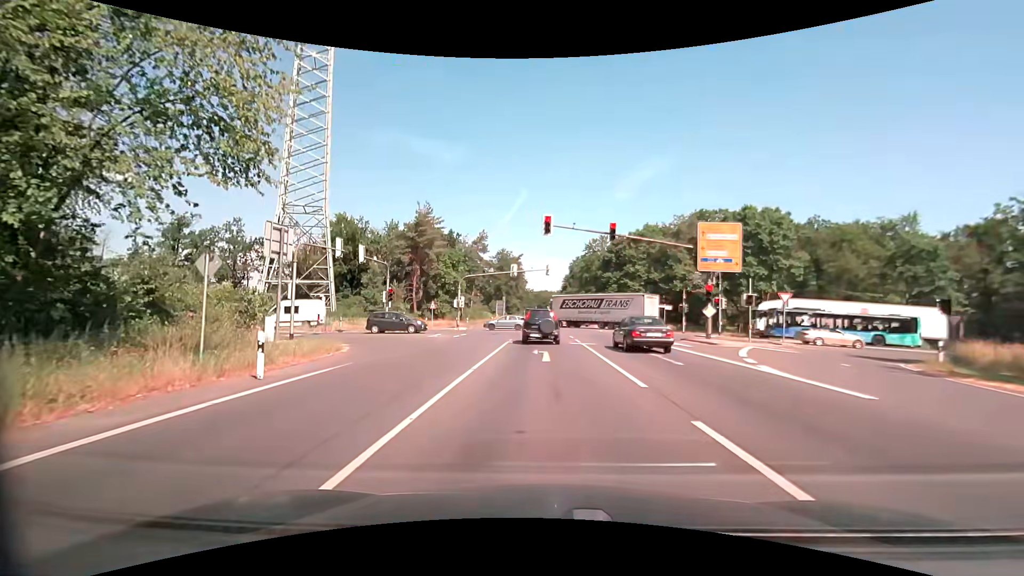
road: primary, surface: asphalt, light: Day
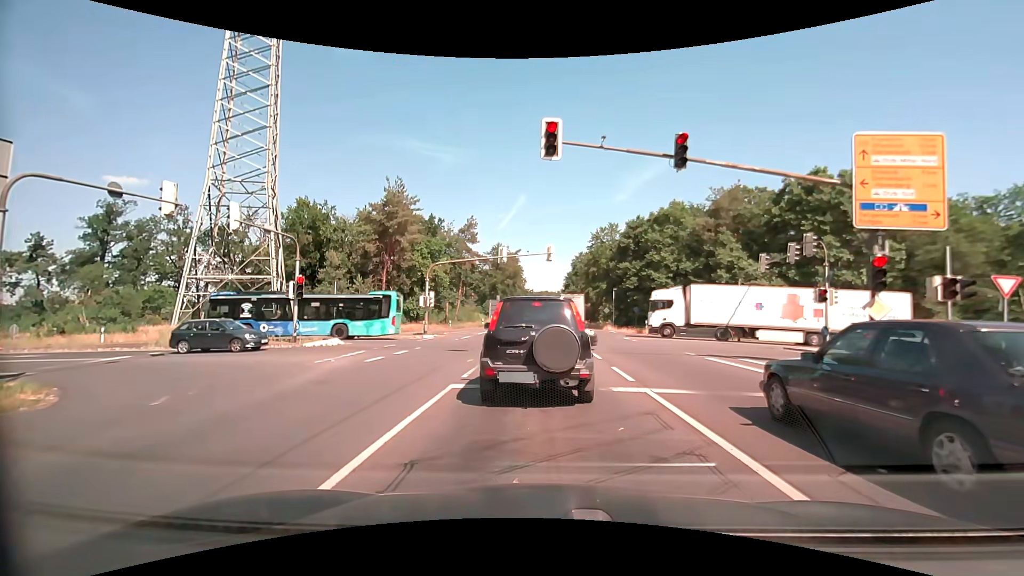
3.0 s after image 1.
(0.0, +14.9) m; 0°
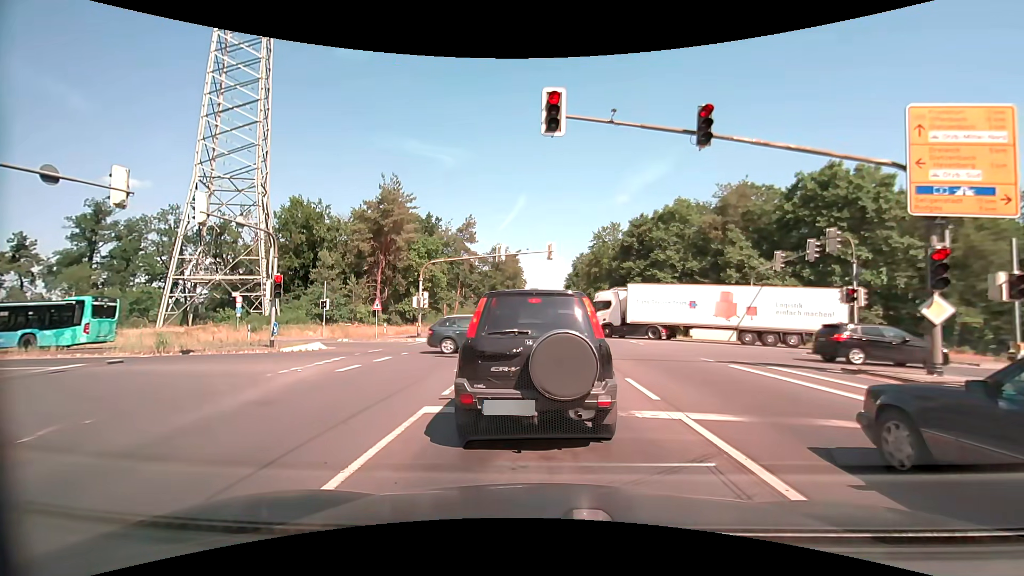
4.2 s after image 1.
(0.0, +2.1) m; 0°
